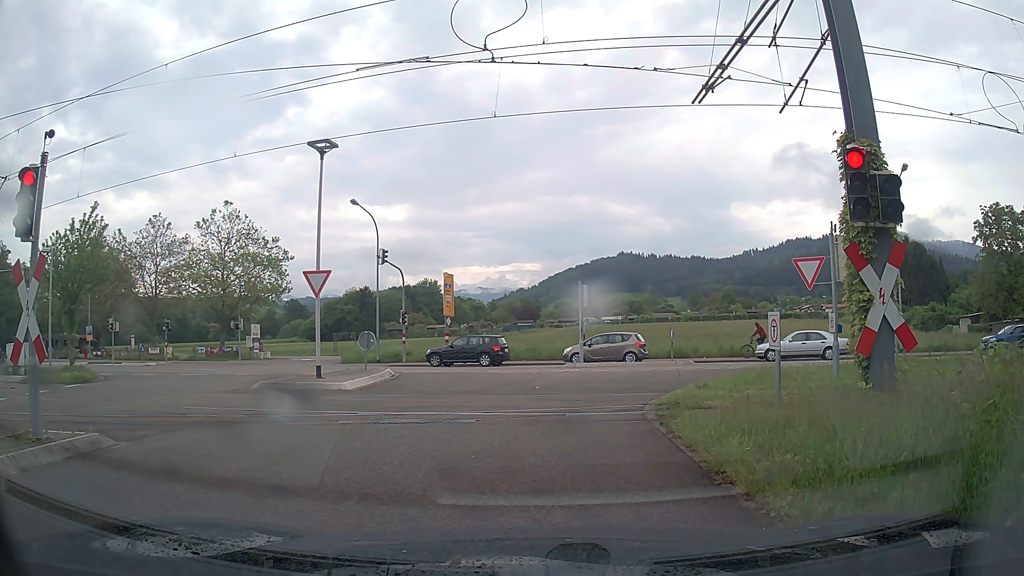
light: Day
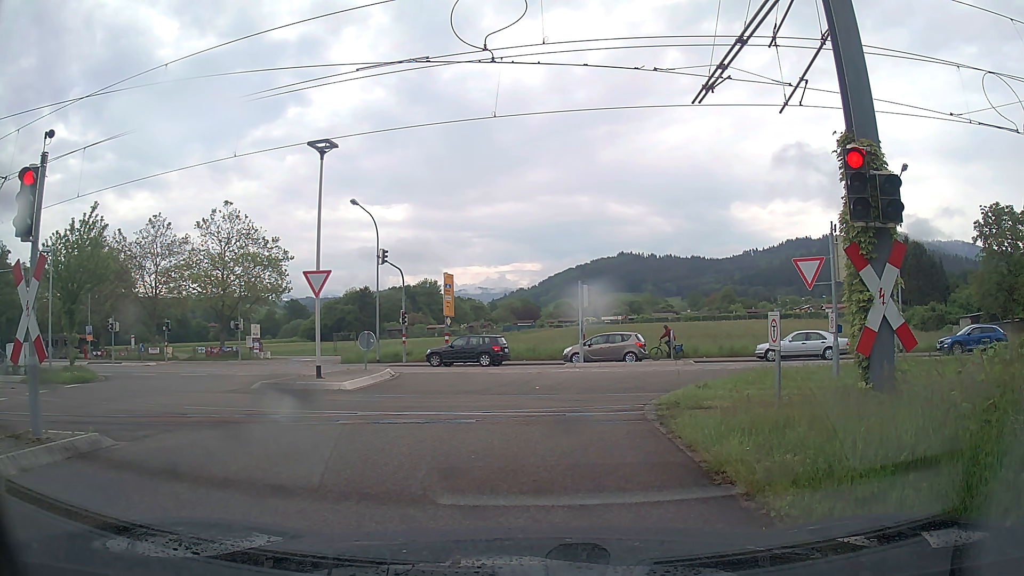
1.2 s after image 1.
(0.0, 0.0) m; 0°
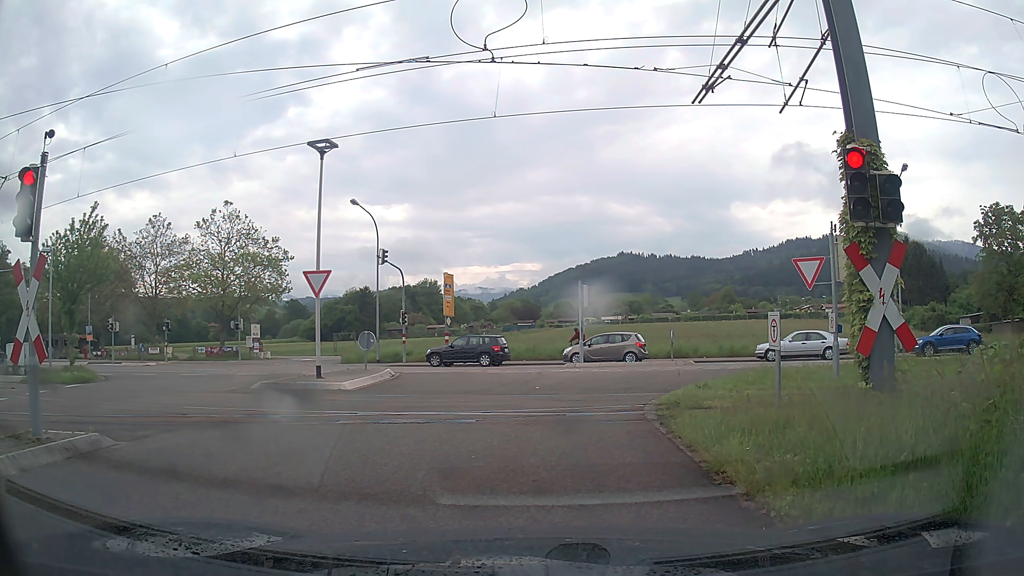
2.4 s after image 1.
(0.0, 0.0) m; 0°
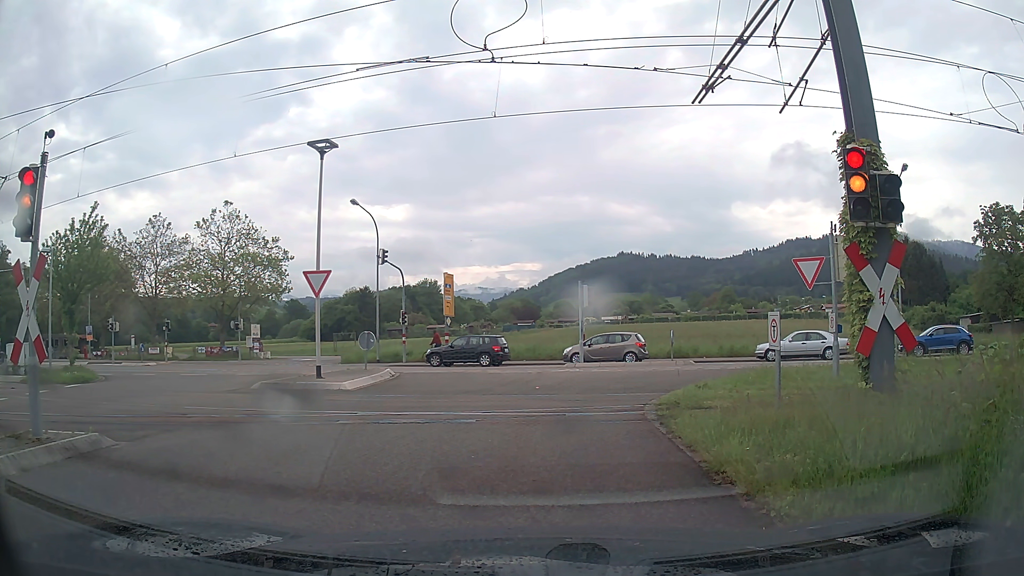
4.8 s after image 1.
(0.0, 0.0) m; 0°
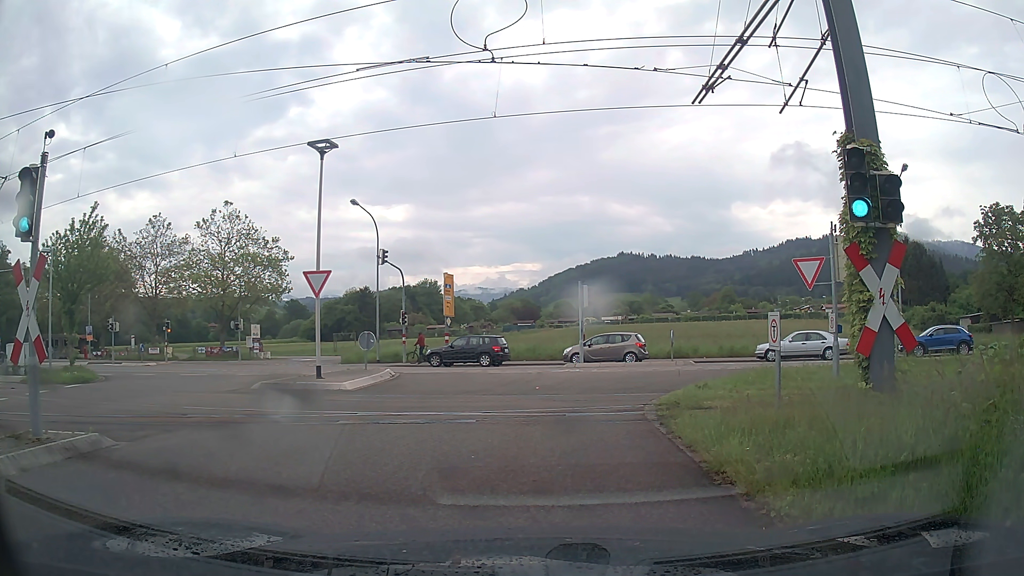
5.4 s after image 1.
(0.0, 0.0) m; 0°
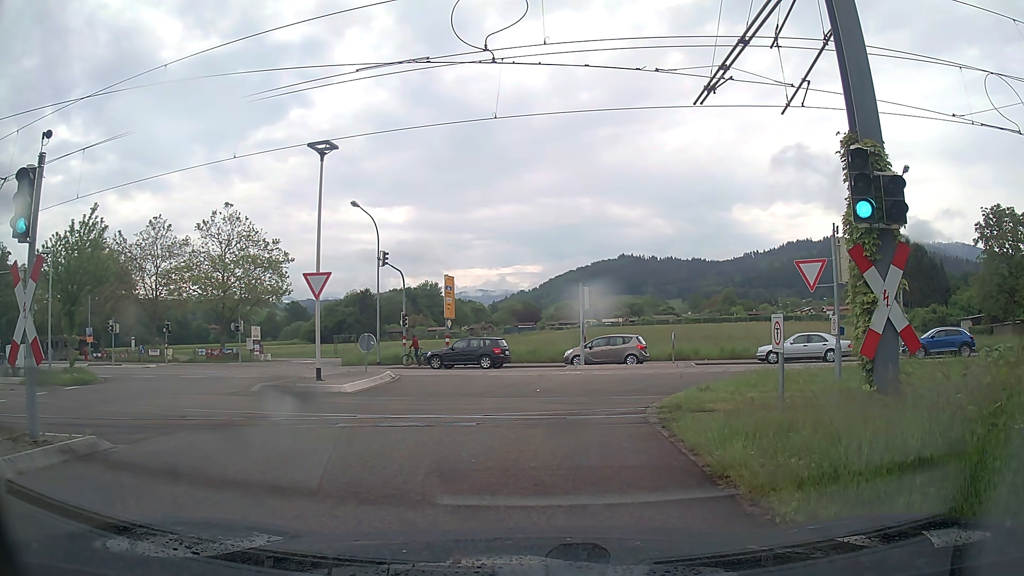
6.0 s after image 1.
(0.0, +0.1) m; 0°
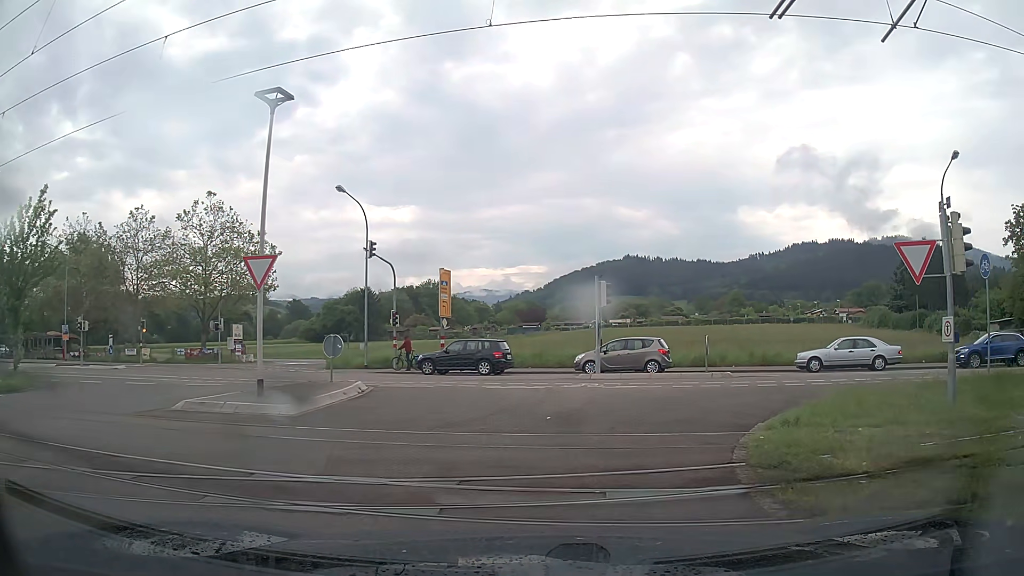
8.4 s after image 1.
(-0.2, +4.8) m; -2°
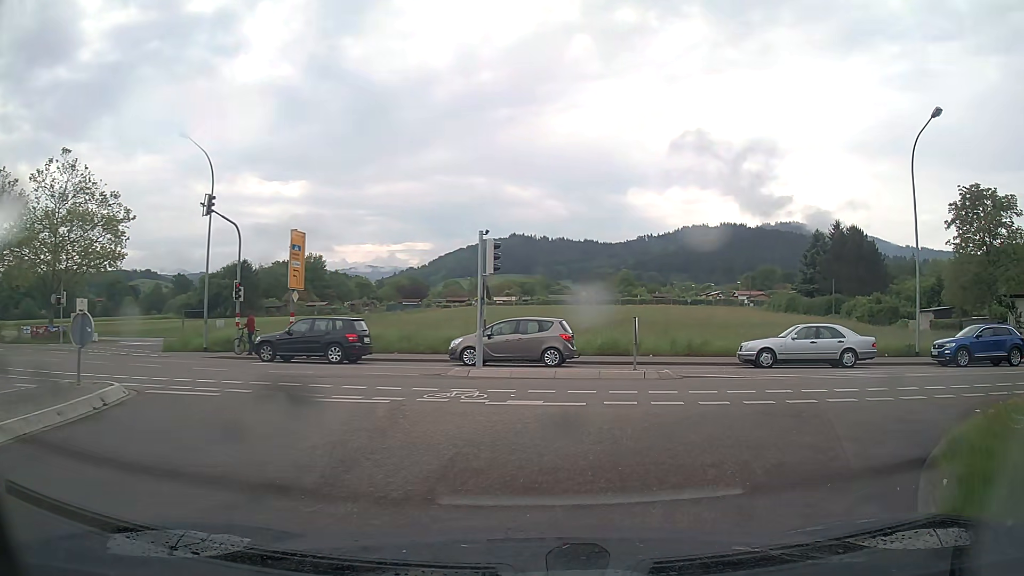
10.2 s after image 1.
(+0.3, +6.7) m; +9°
(+3, +9) (+12, +14) (+22, +15) (+32, +15) (+42, +16) (+52, +17) (+62, +17) (+72, +18) (+82, +19) (+92, +20) m
